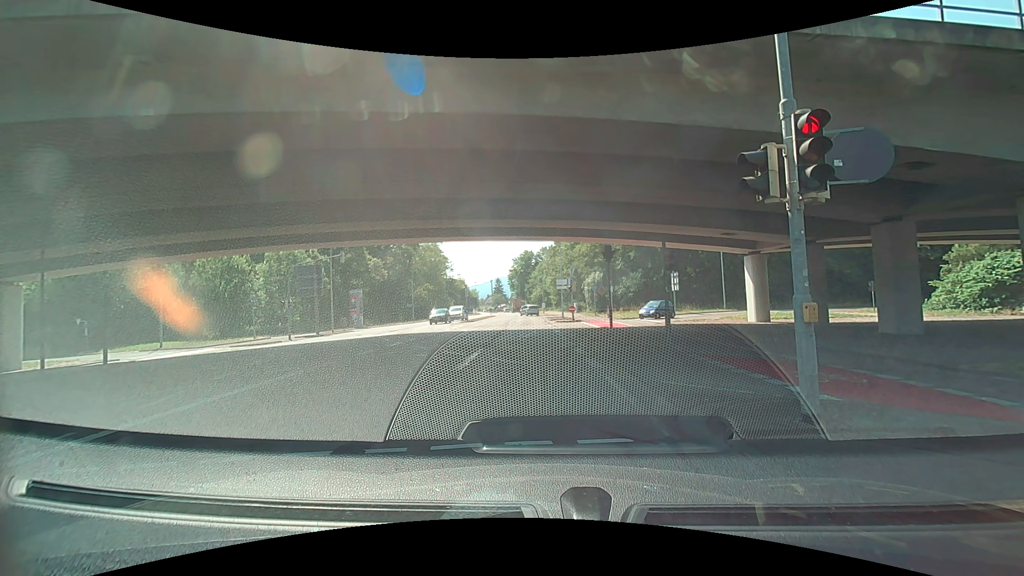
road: secondary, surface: asphalt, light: Day
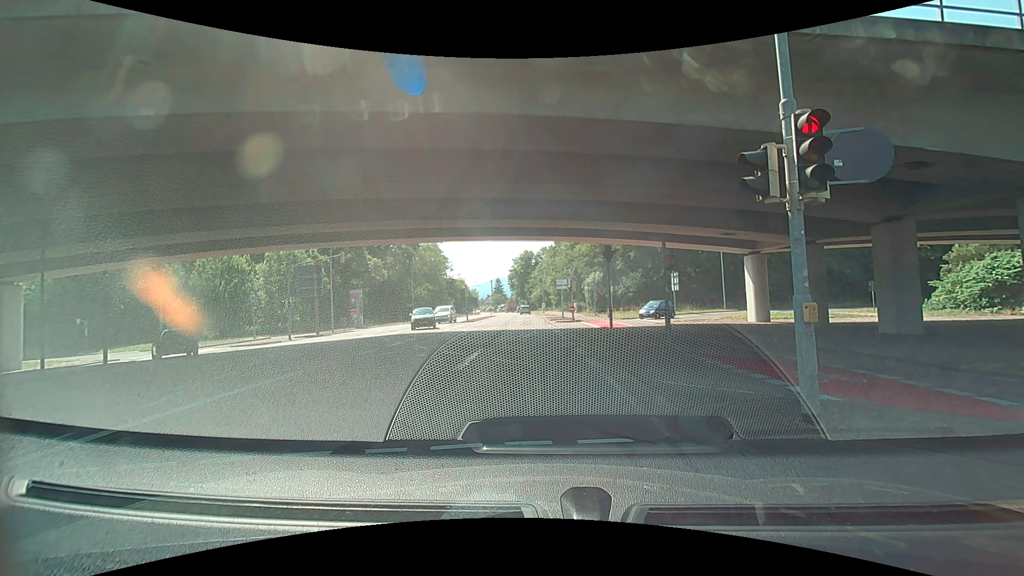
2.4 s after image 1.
(0.0, 0.0) m; 0°
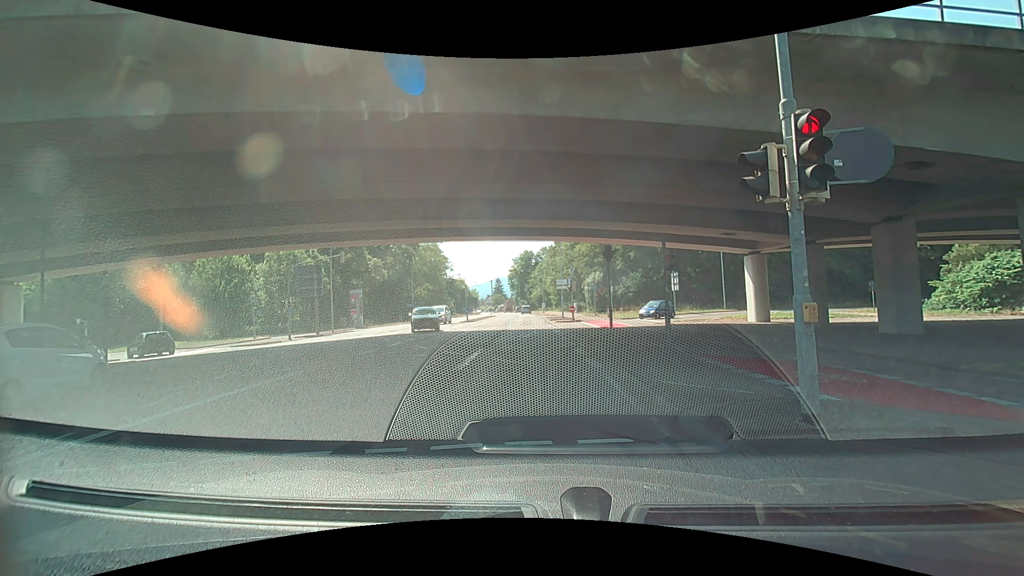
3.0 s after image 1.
(0.0, 0.0) m; 0°
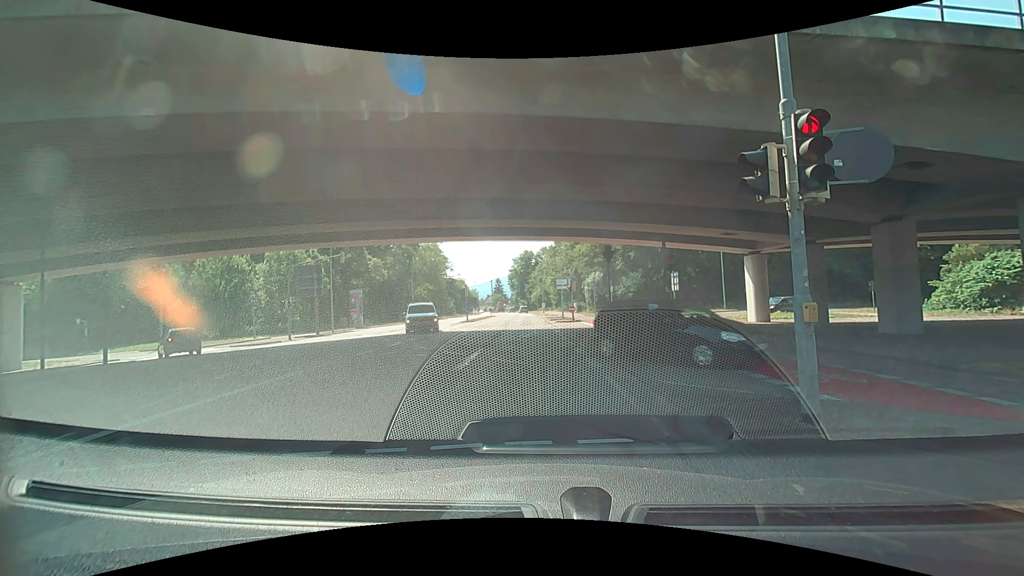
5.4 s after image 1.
(0.0, 0.0) m; 0°
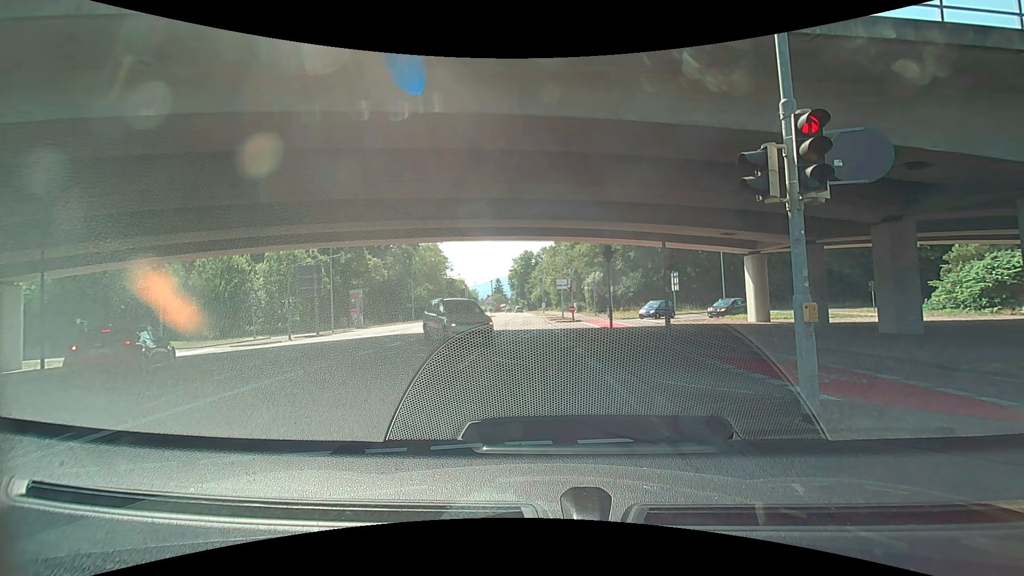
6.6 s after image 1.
(0.0, 0.0) m; 0°
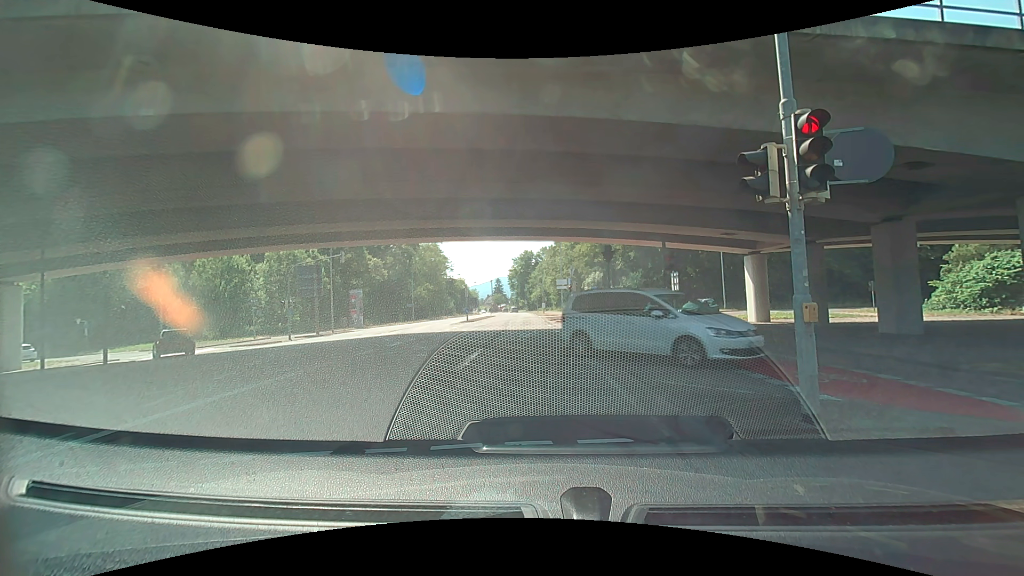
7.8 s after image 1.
(0.0, 0.0) m; 0°
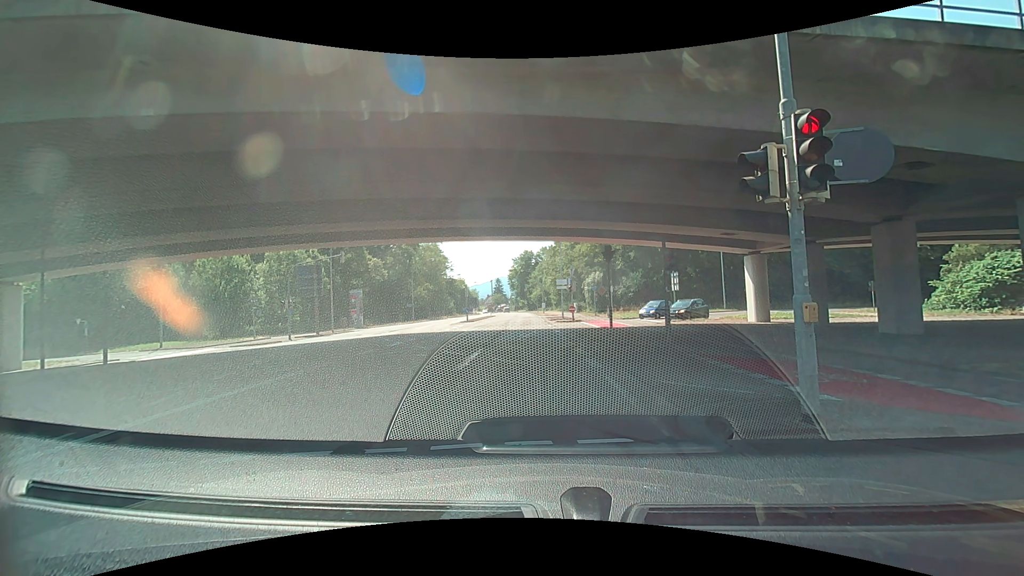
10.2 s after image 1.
(0.0, 0.0) m; 0°
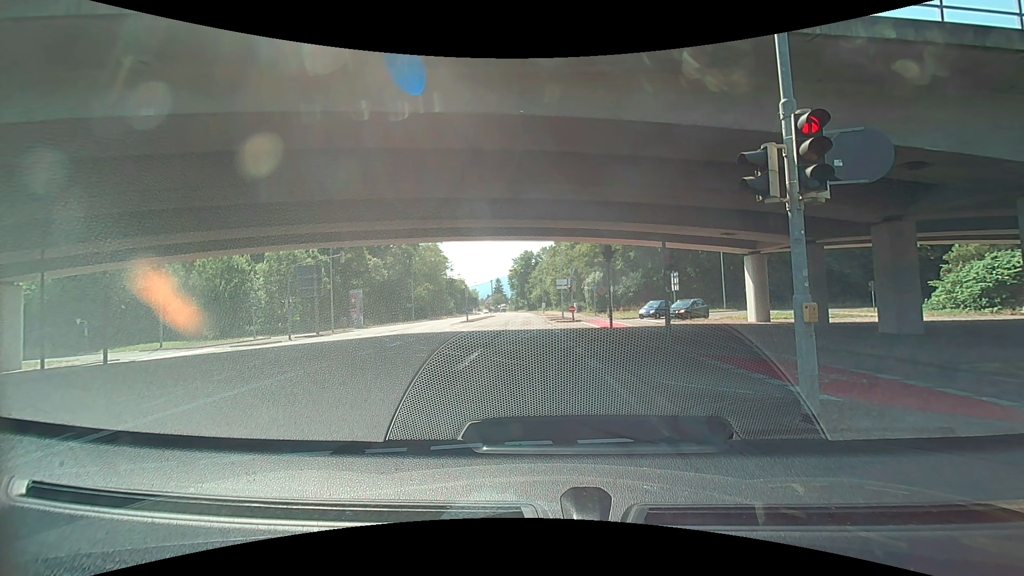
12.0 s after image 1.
(0.0, 0.0) m; 0°
(-1, +10) (-1, +20) (-2, +30) (-3, +40) (-3, +50) (-4, +60) (-4, +70) (-5, +80) (-5, +90) (-6, +100) m
